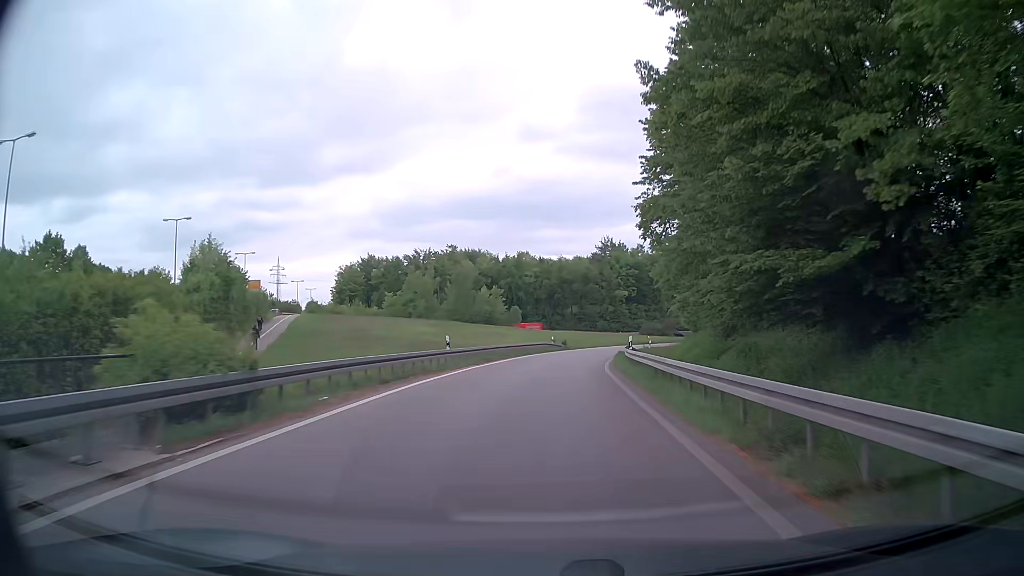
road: trunk_link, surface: asphalt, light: Day
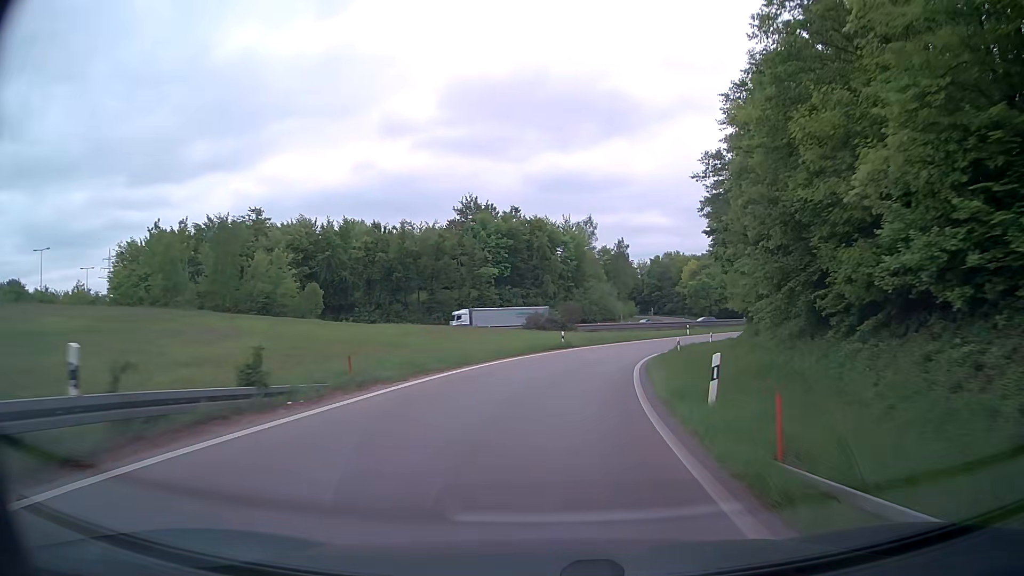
(+4.5, +49.8) m; +12°
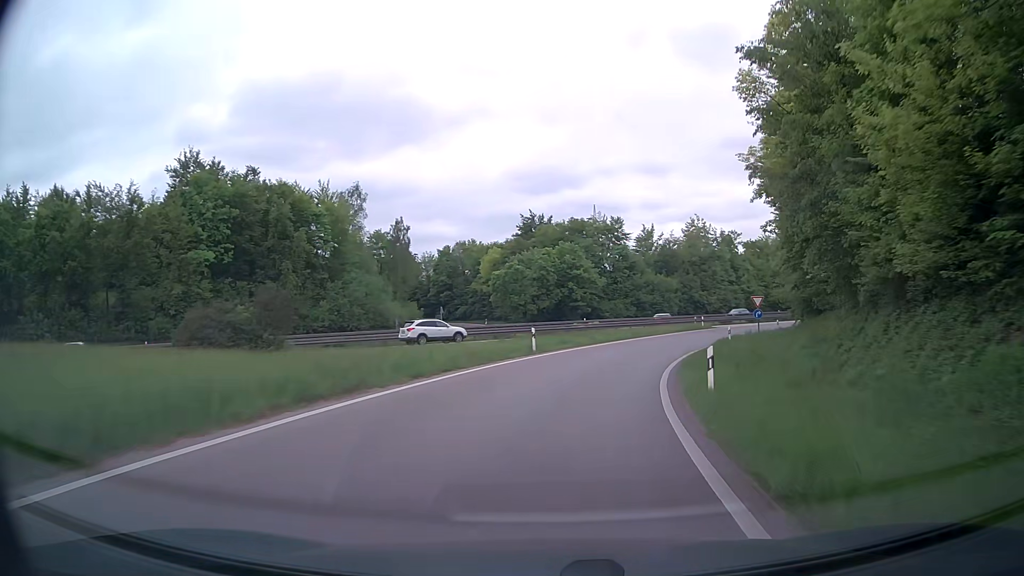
(+6.3, +41.1) m; +19°
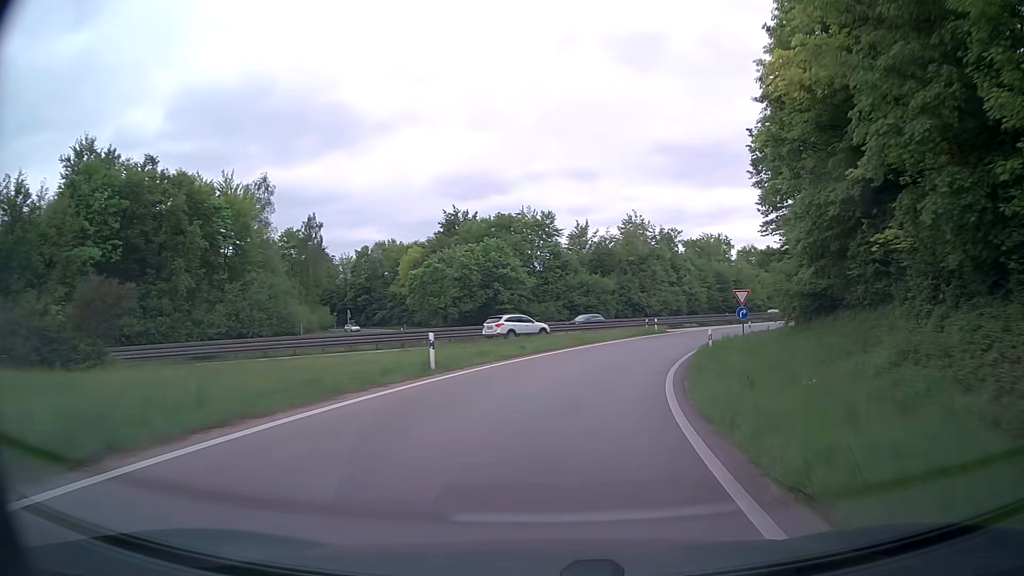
(+0.5, +10.6) m; +6°
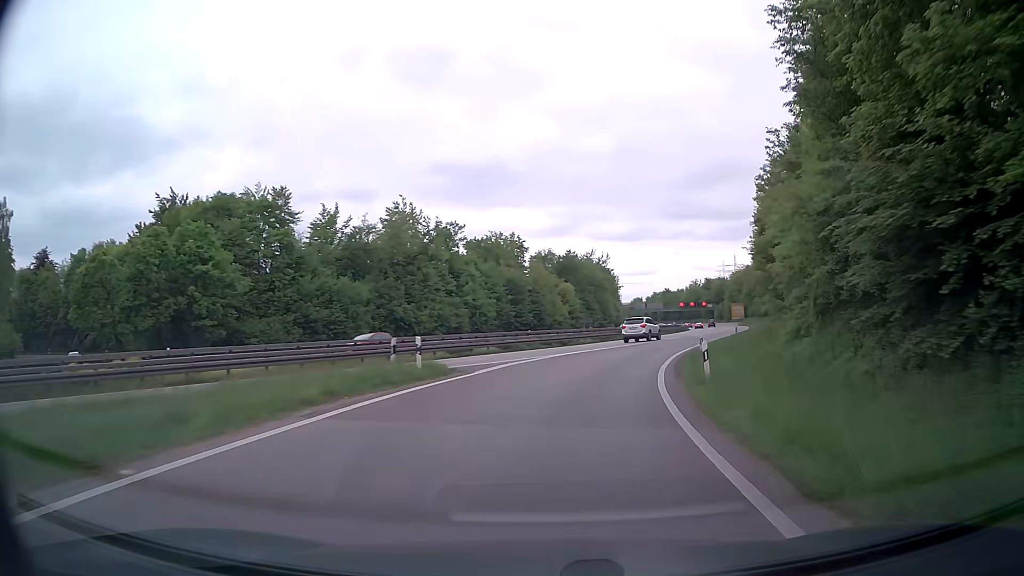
(+5.0, +31.2) m; +18°
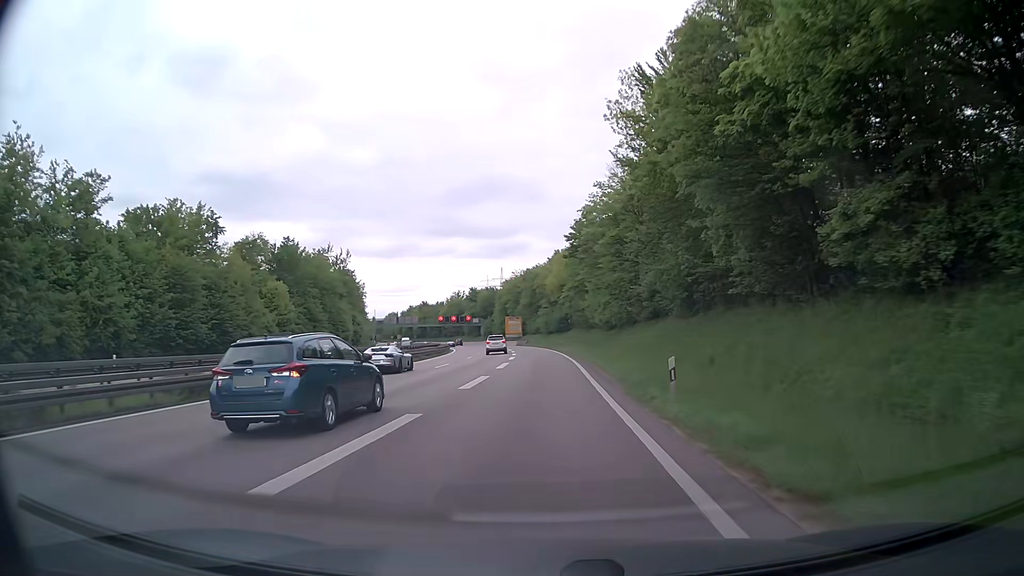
(+8.7, +41.7) m; +21°
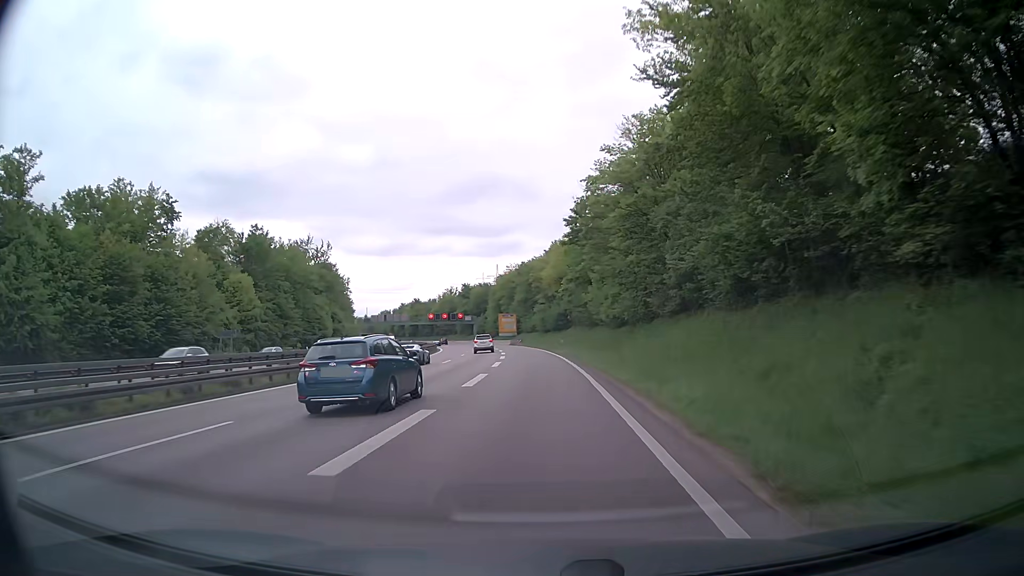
(0.0, +11.1) m; 0°
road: trunk
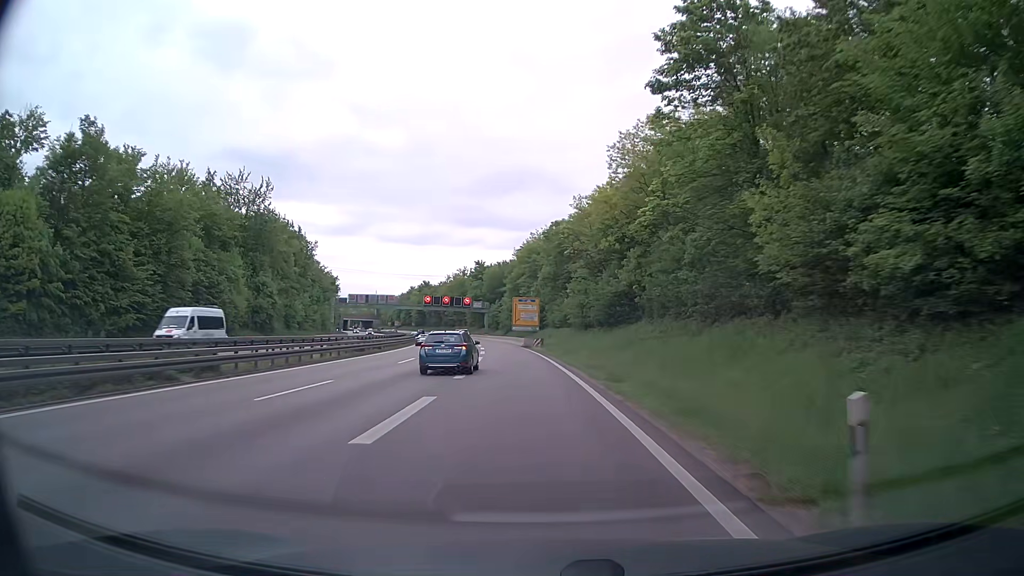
(-0.8, +47.0) m; -3°
(0, +10) (0, +20) (-1, +30) (-2, +40) (-2, +50) (-3, +60) (-5, +70) (-6, +80) (-7, +90) (-9, +100) m
